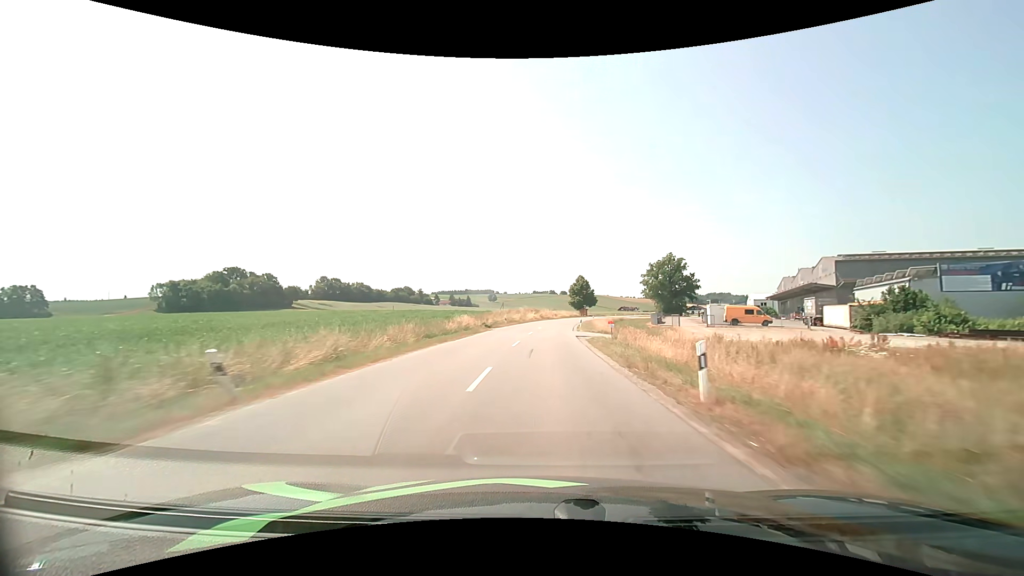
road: secondary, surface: asphalt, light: Day
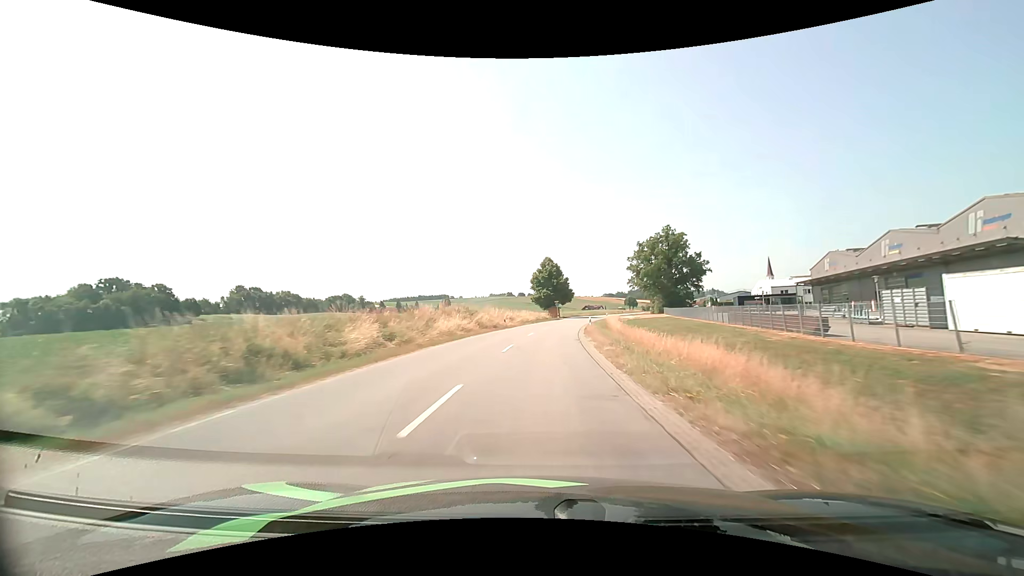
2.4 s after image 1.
(+1.9, +50.7) m; +5°
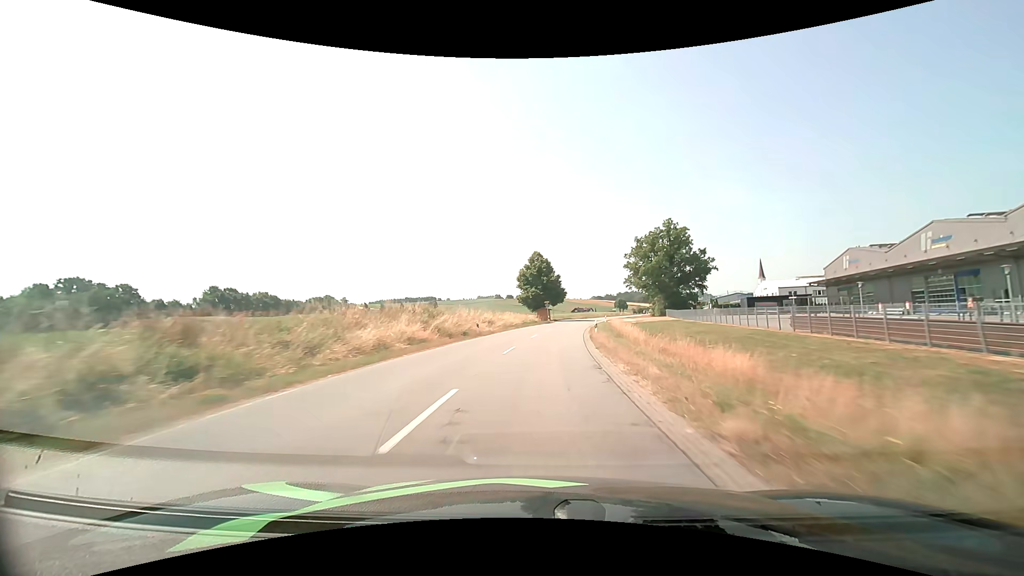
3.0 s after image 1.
(+0.1, +12.5) m; +1°
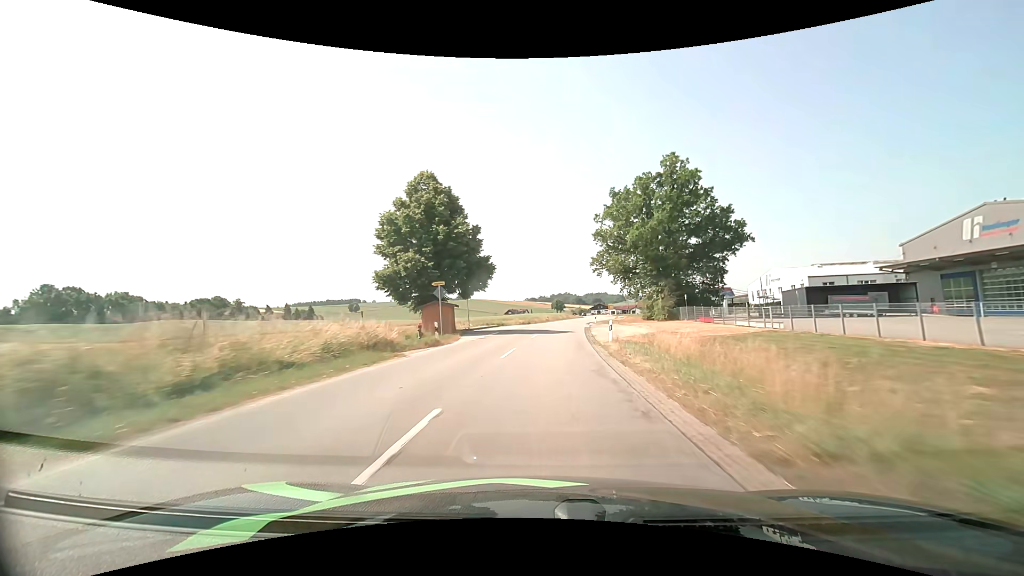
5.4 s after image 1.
(+3.0, +49.4) m; +8°
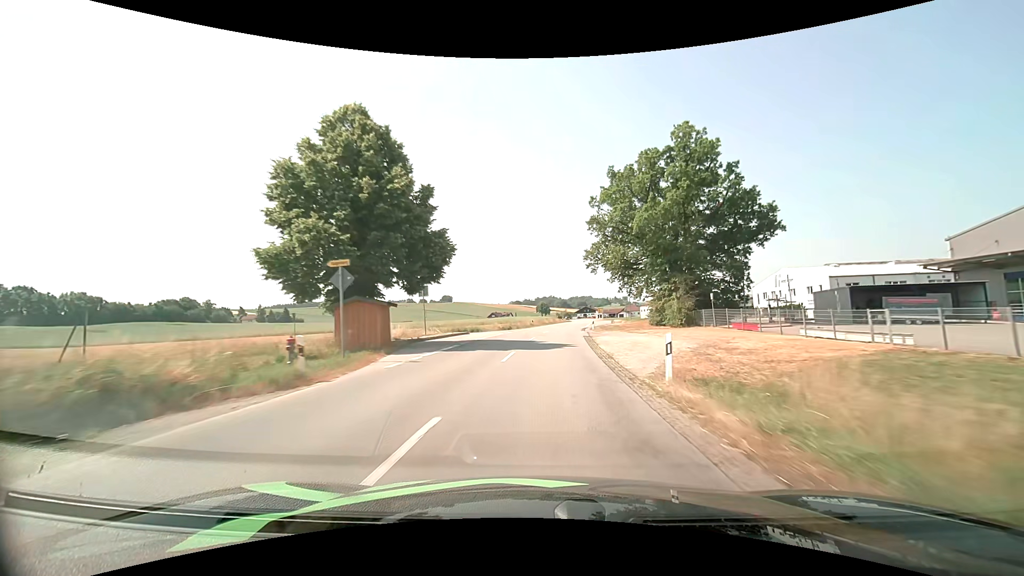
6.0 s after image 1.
(+0.2, +12.4) m; +2°
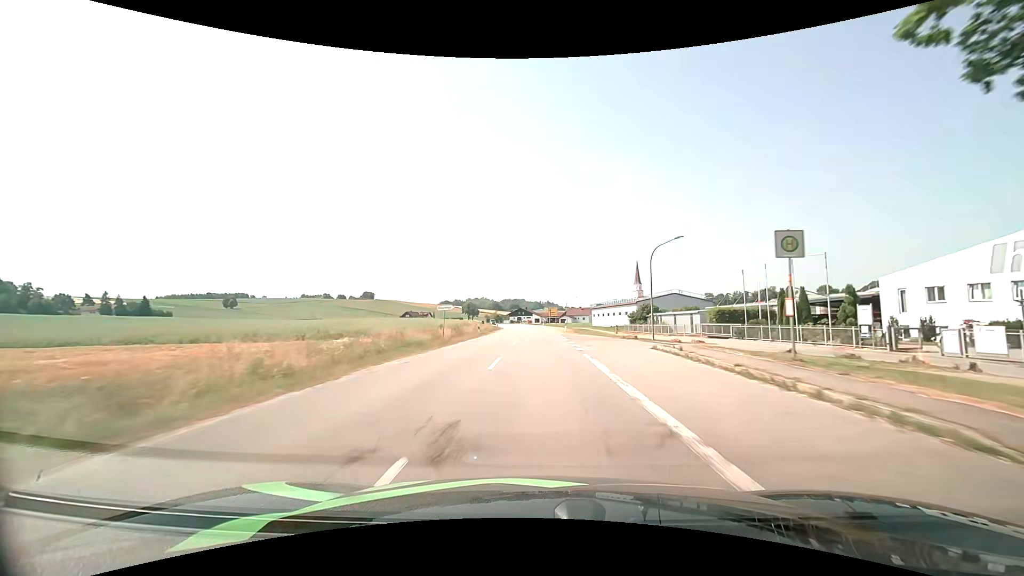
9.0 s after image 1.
(+4.2, +61.5) m; +8°
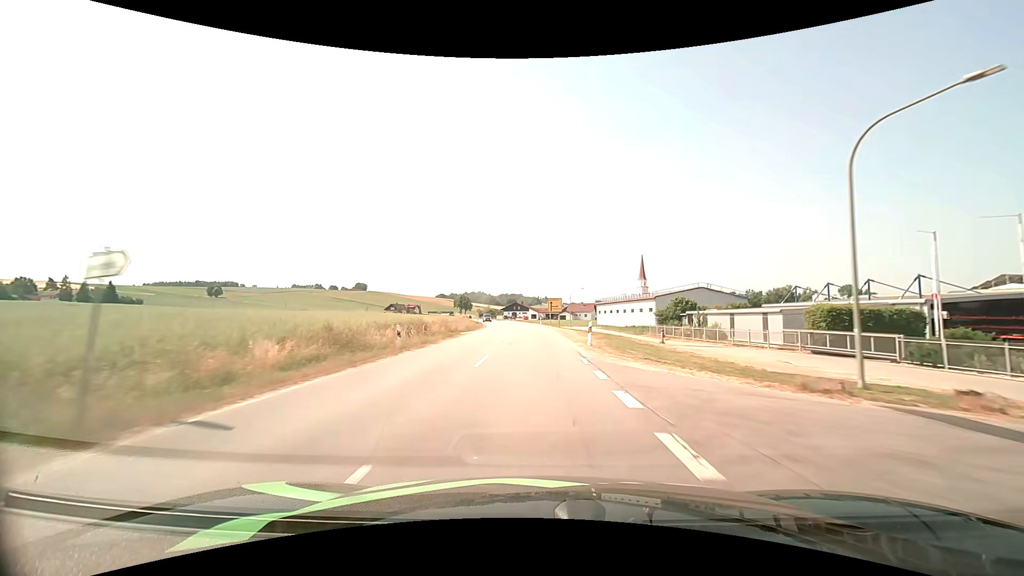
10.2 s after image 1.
(+0.3, +24.2) m; +1°
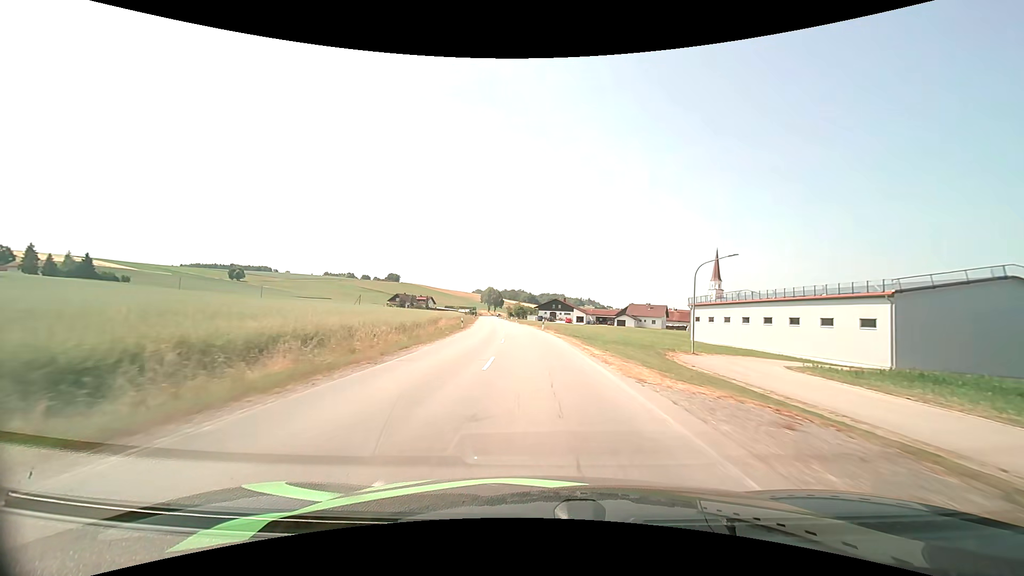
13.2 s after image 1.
(-2.0, +60.7) m; -5°
(0, +10) (0, +20) (-1, +30) (-1, +40) (-2, +50) (-3, +60) (-4, +70) (-5, +80) (-6, +90) (-7, +100) m
